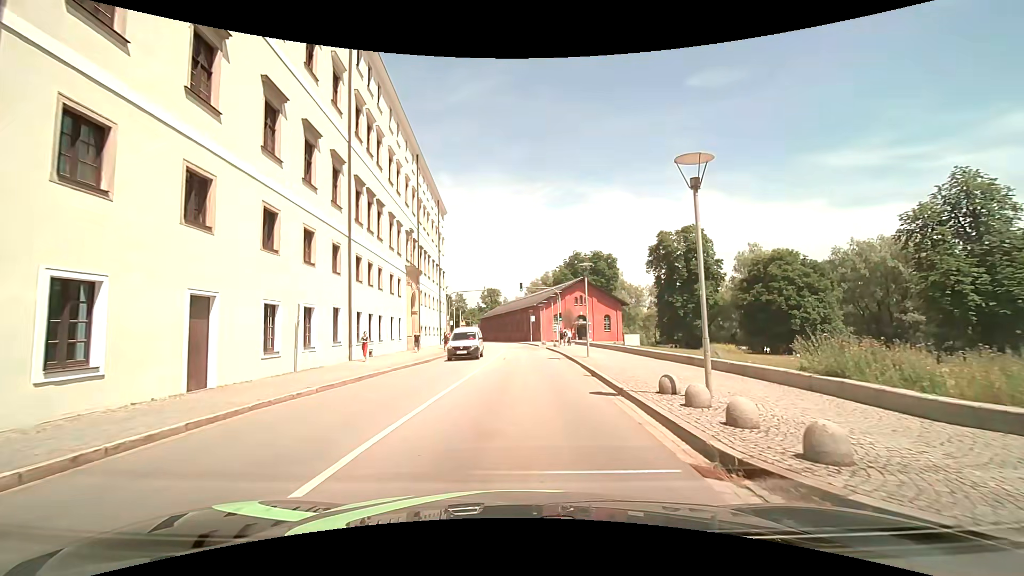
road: tertiary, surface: asphalt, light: Day
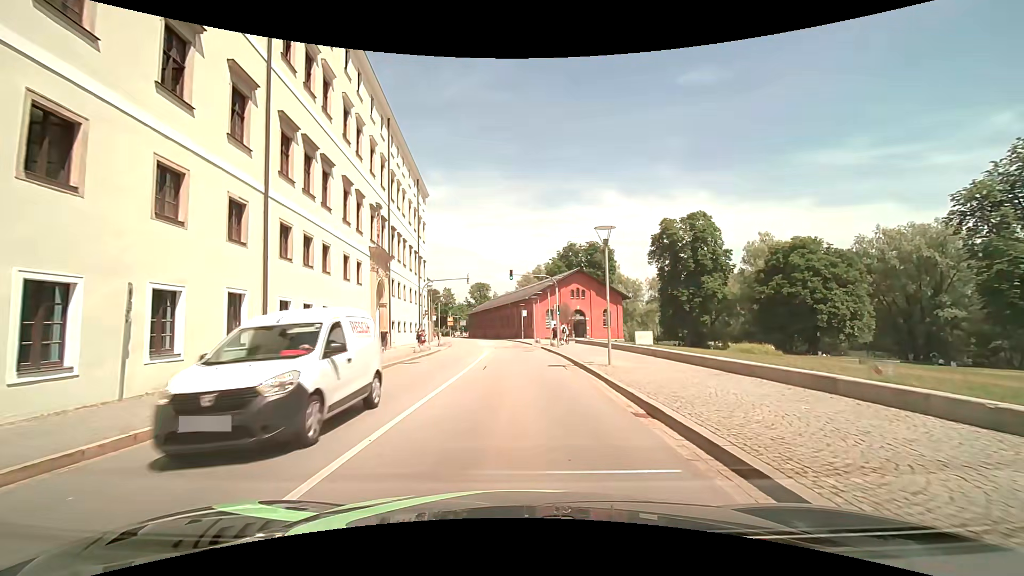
(0.0, +8.3) m; +1°
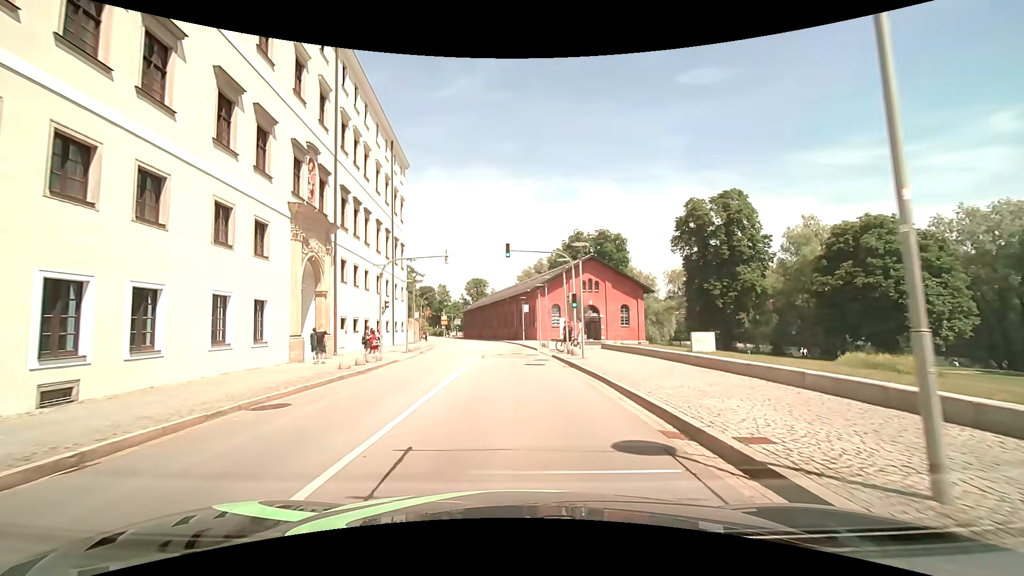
(0.0, +13.1) m; 0°
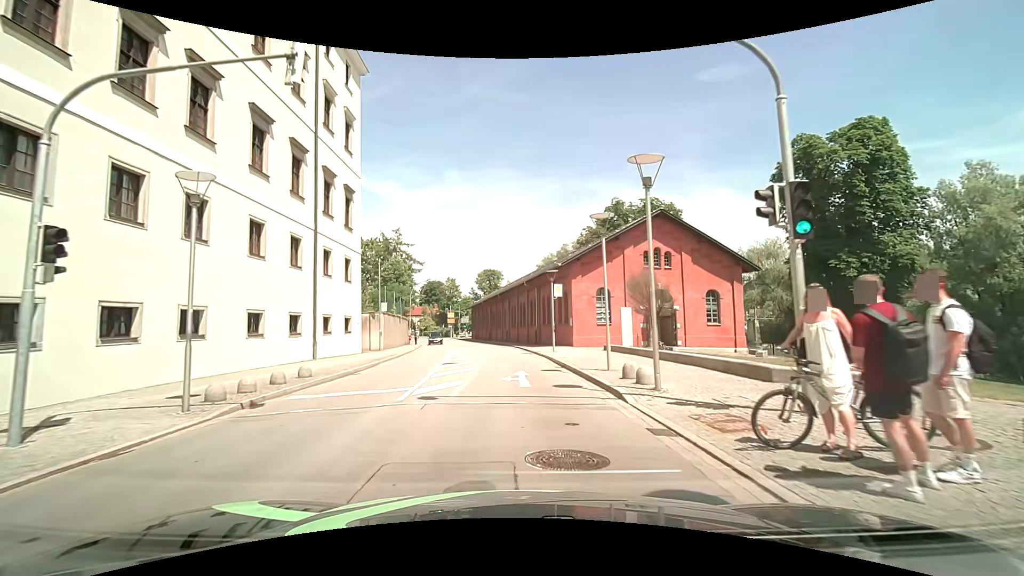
(-0.2, +22.9) m; -3°
(0, +10) (0, +20) (-1, +30) (-3, +40) (-5, +50) (-6, +59) (-8, +69) (-9, +79) (-11, +89) (-13, +99) m
